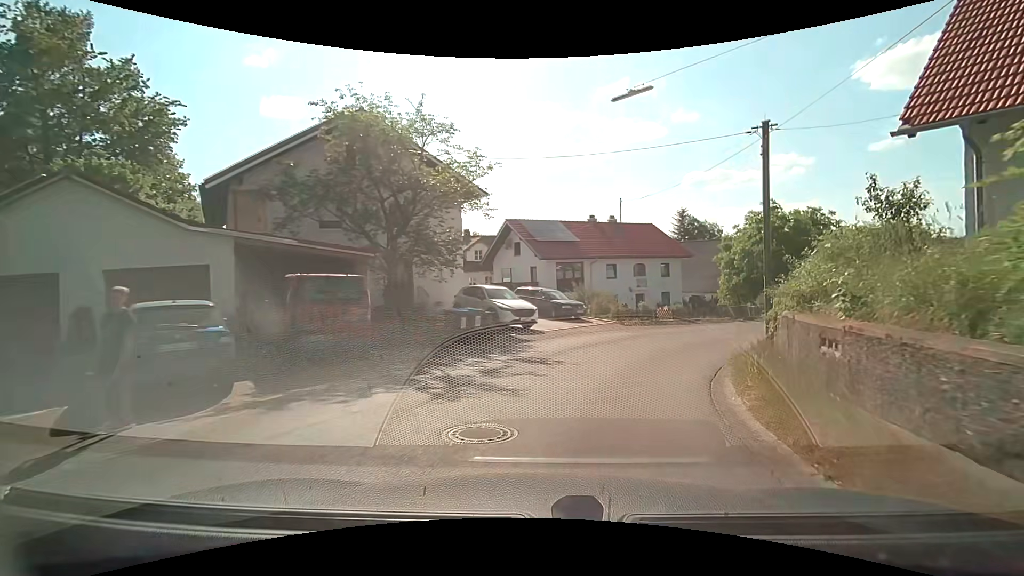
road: residential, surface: asphalt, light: Day
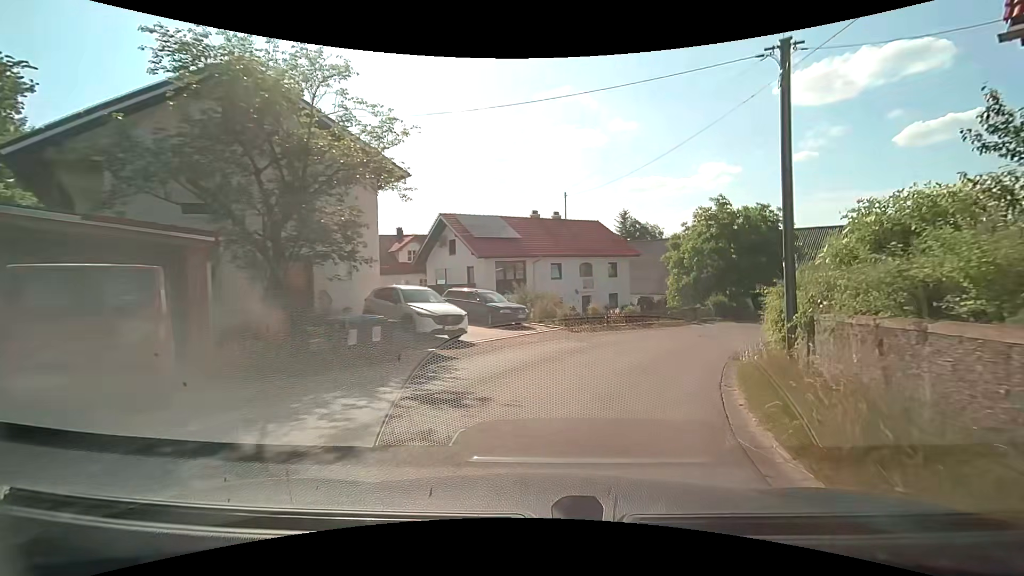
(+0.3, +4.2) m; +7°
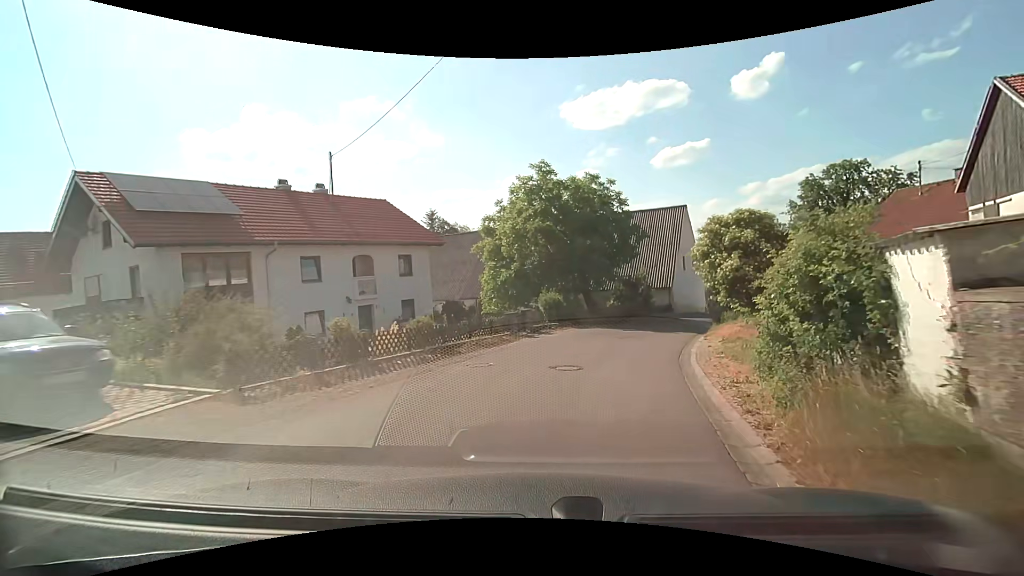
(+2.3, +12.8) m; +21°
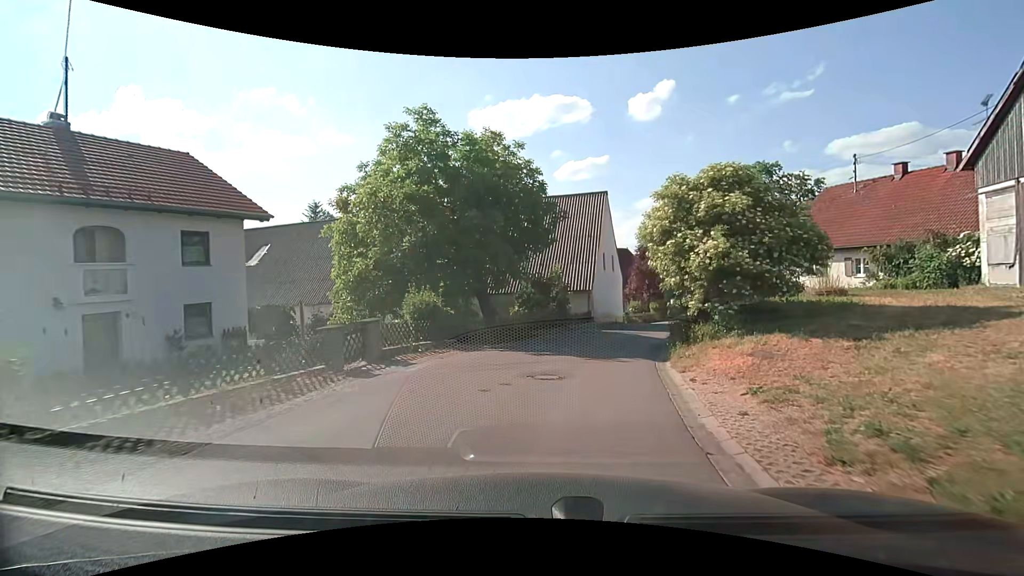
(+0.8, +9.1) m; +10°
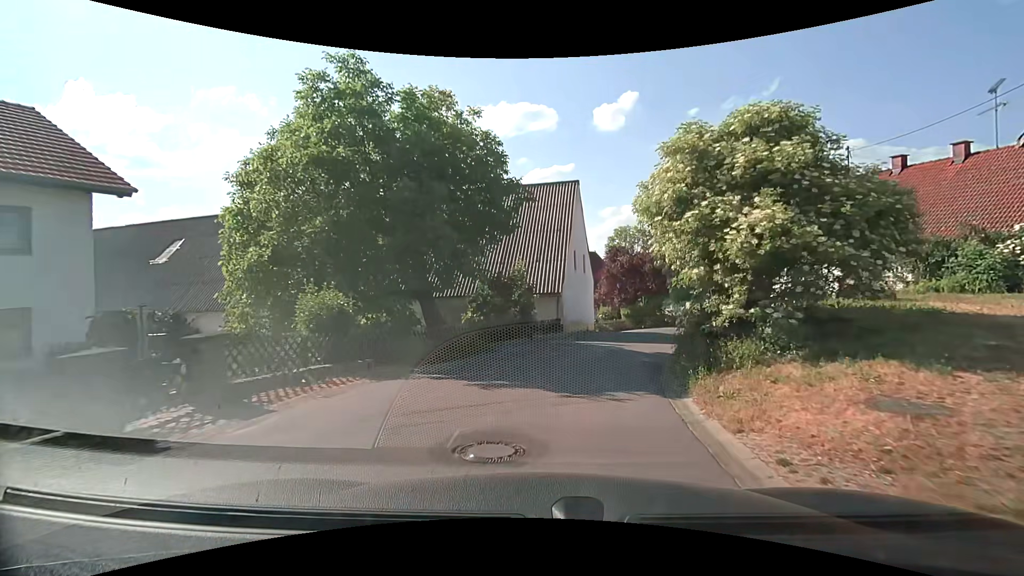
(+0.1, +4.7) m; +4°
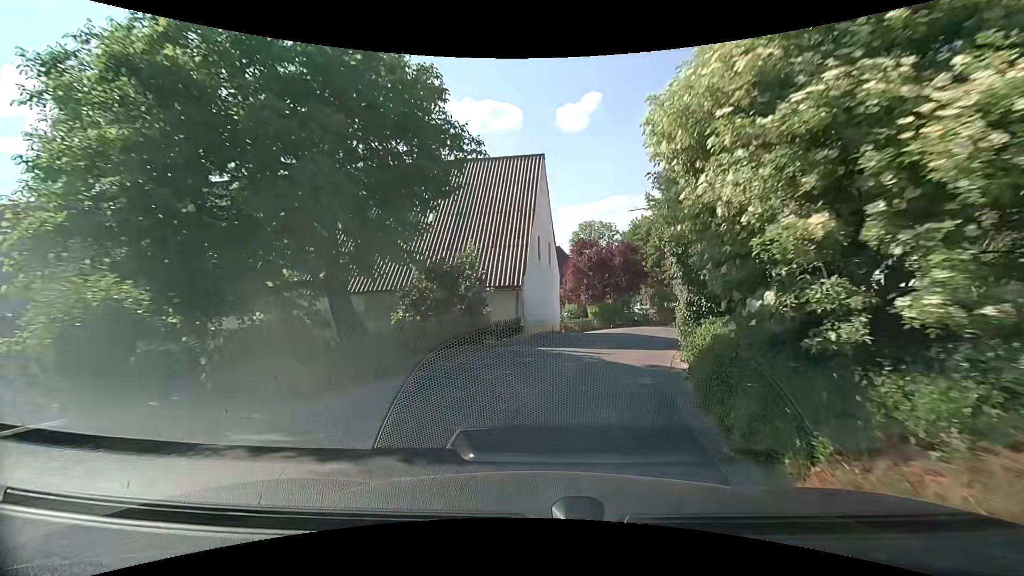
(+0.2, +4.7) m; +4°
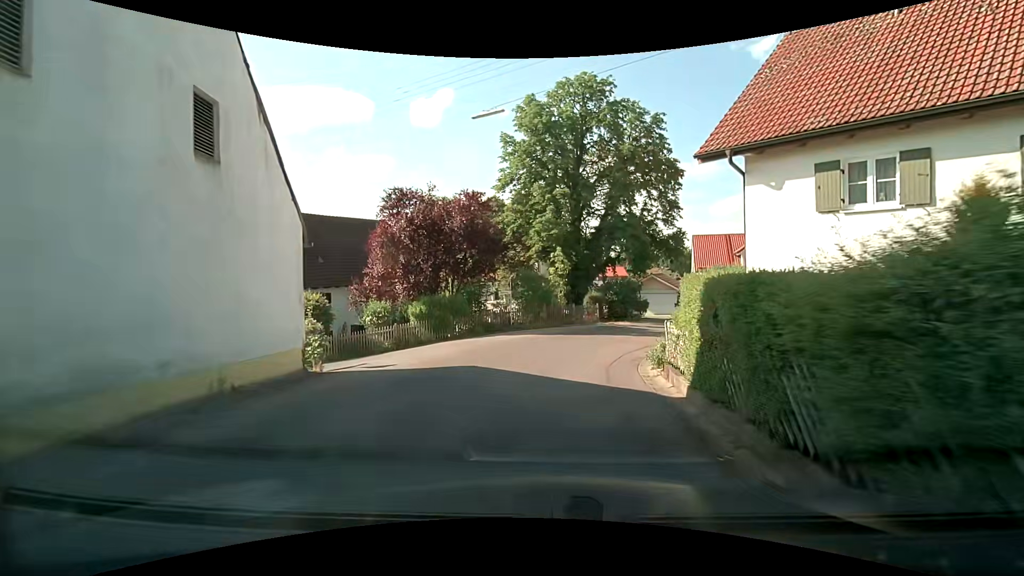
(+2.8, +17.3) m; +17°
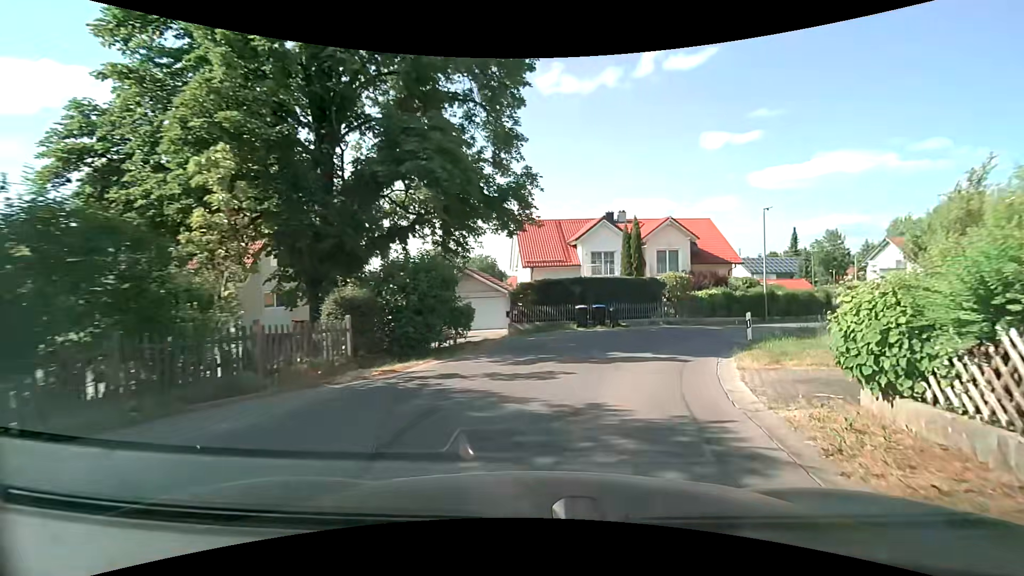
(+2.2, +18.4) m; +22°
(+1, +10) (+5, +19) (+12, +26) (+20, +33) (+27, +39) (+34, +47) (+37, +56) (+37, +66) (+37, +76) (+36, +86) m
